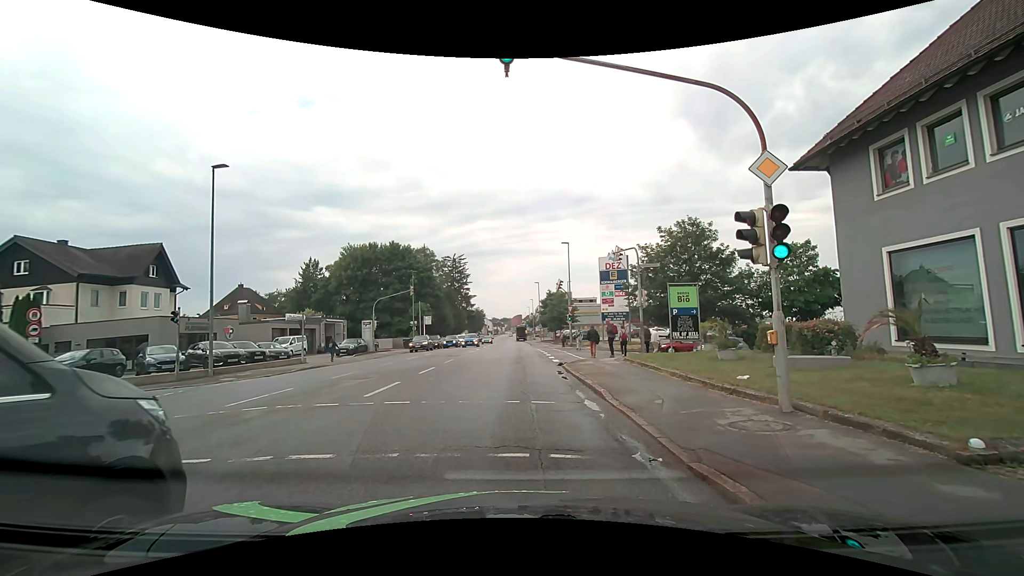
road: tertiary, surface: asphalt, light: Day
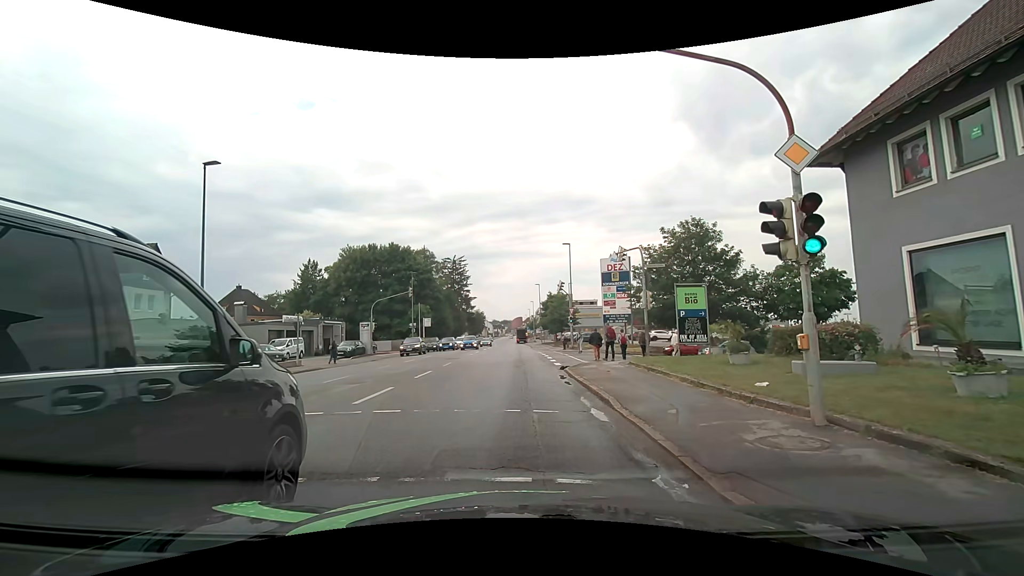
(0.0, +0.9) m; 0°
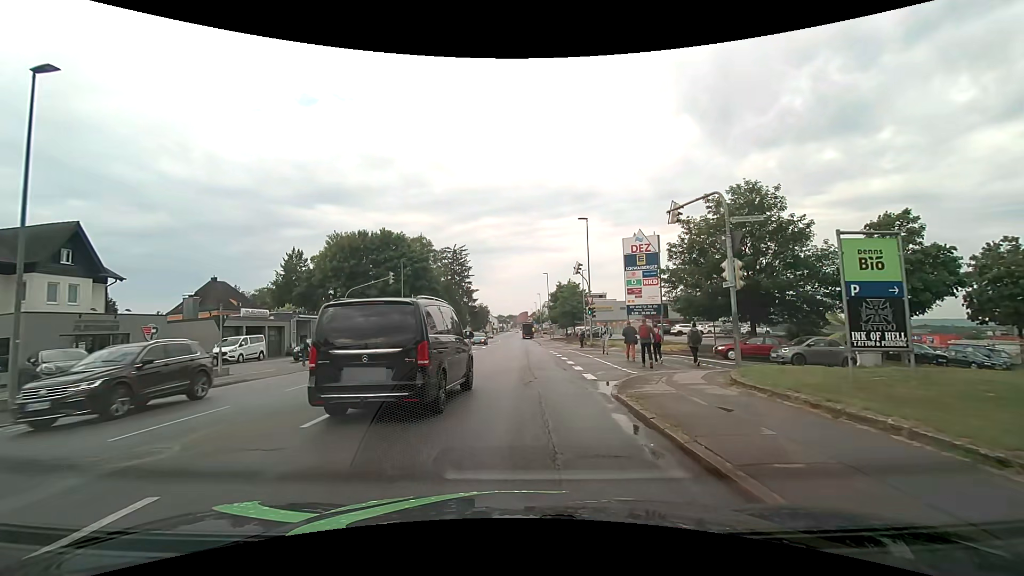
(0.0, +9.3) m; 0°
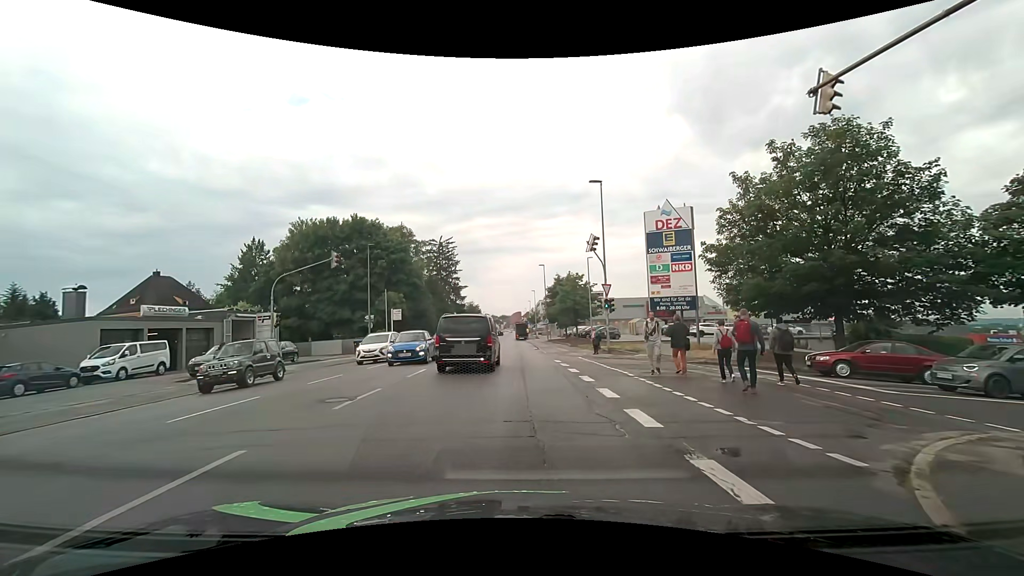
(0.0, +10.4) m; 0°
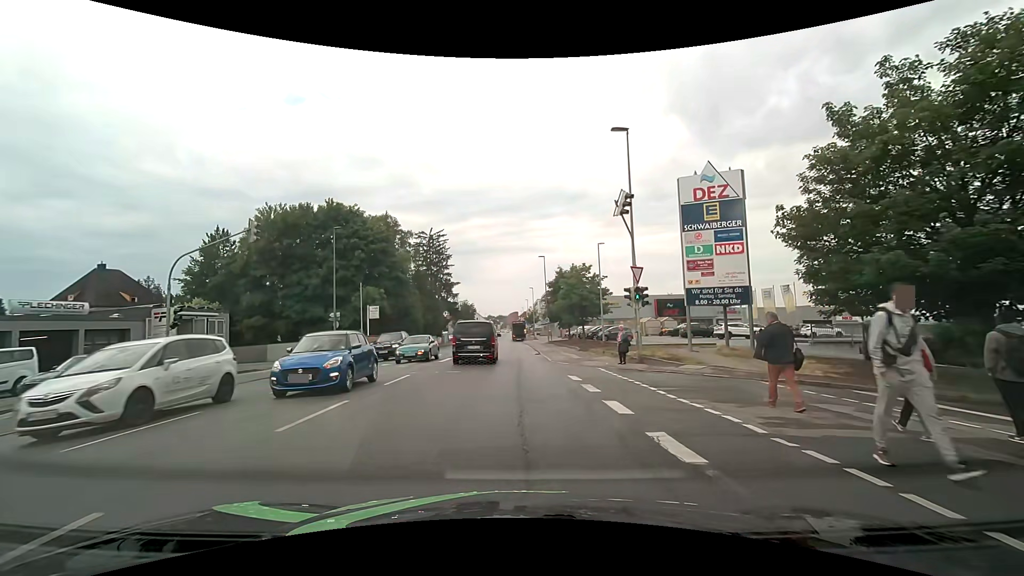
(0.0, +8.1) m; 0°
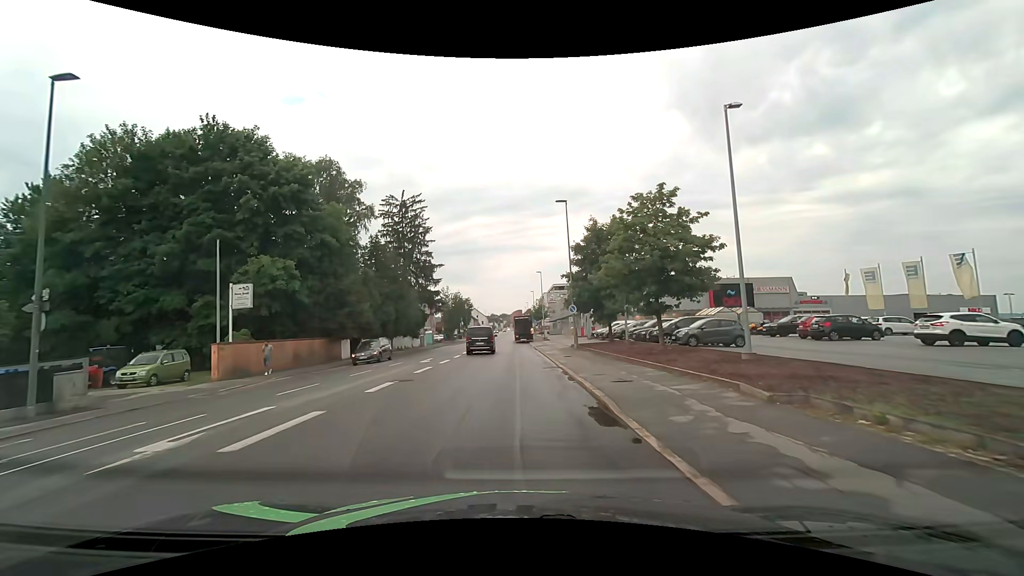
(0.0, +24.6) m; -1°
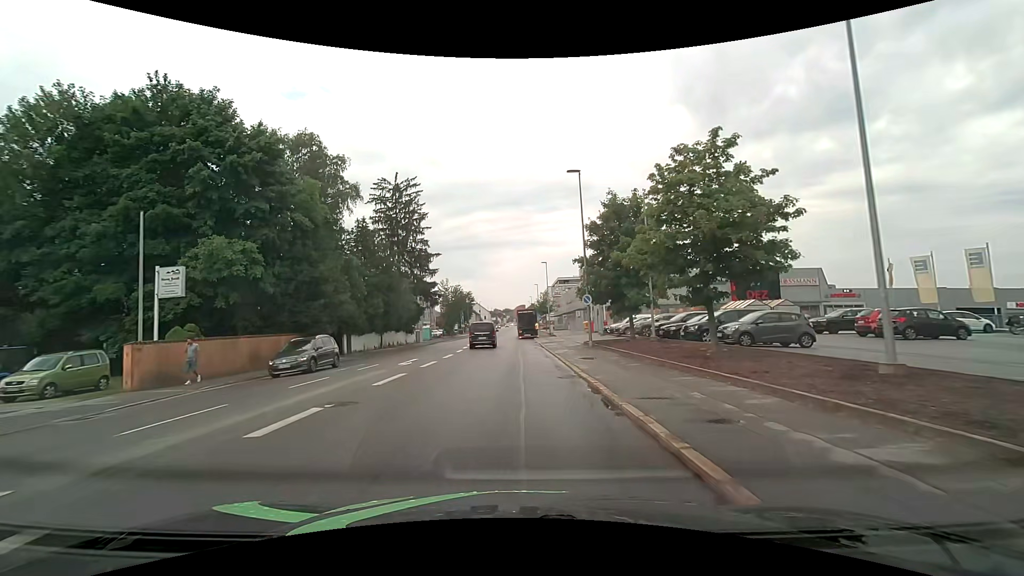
(0.0, +5.6) m; 0°
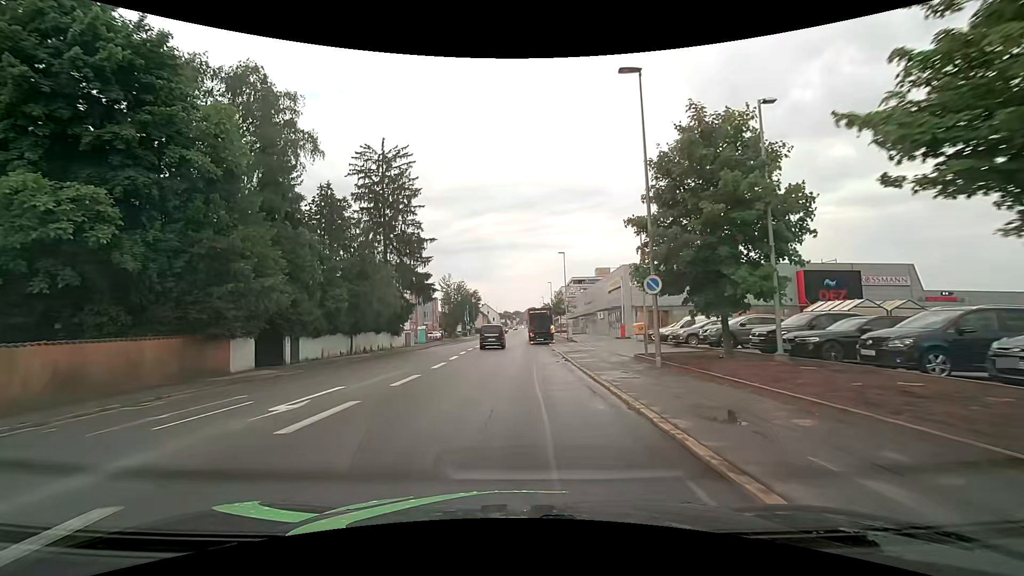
(-0.2, +11.9) m; -2°
(0, +10) (0, +20) (-1, +30) (-1, +40) (-2, +50) (-2, +60) (-2, +70) (-1, +80) (-1, +90) (0, +100) m
